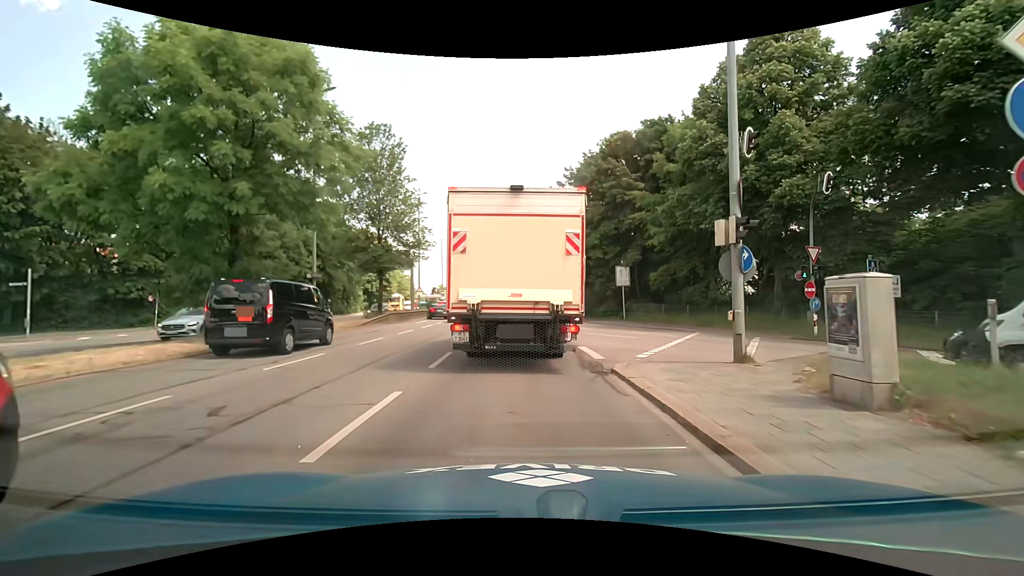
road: primary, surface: asphalt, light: Day
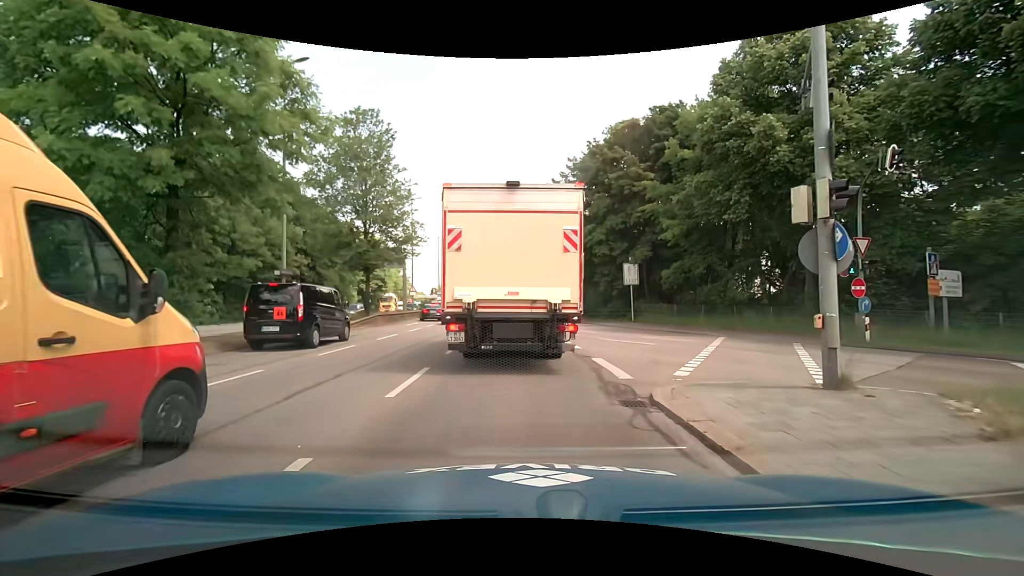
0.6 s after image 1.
(0.0, +3.1) m; +1°
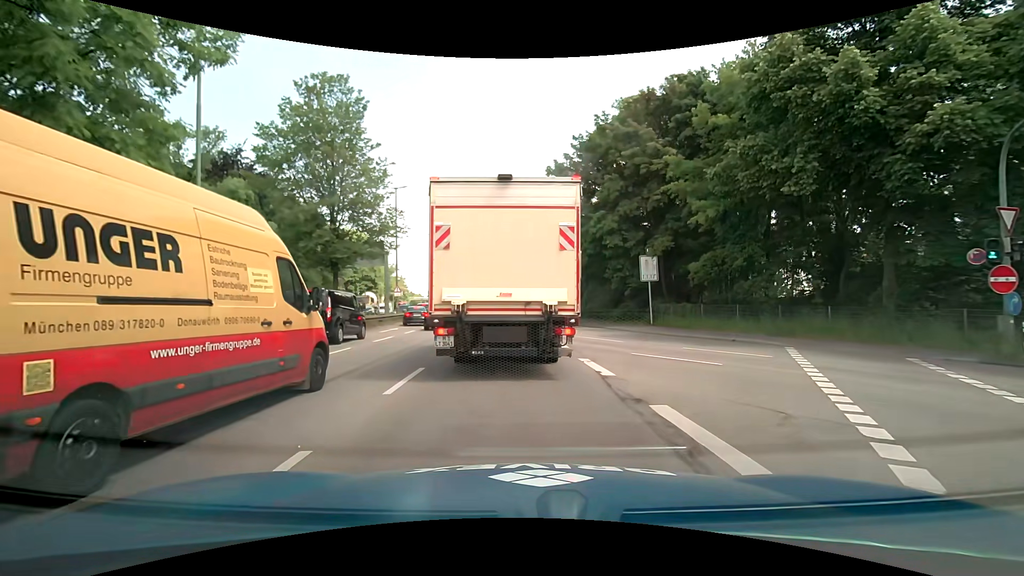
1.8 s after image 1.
(-0.1, +5.6) m; 0°
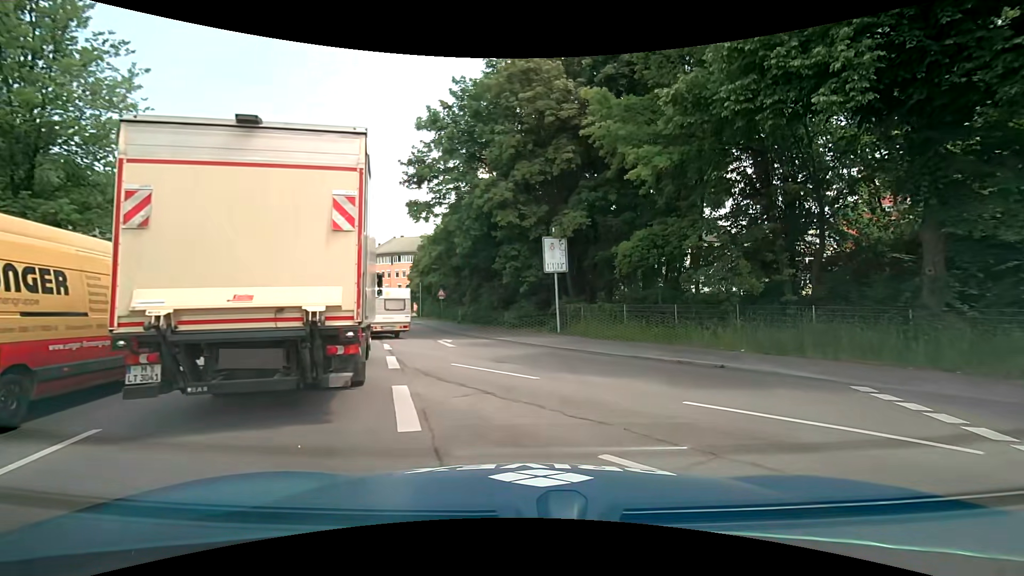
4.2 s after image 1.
(+0.8, +10.0) m; +13°
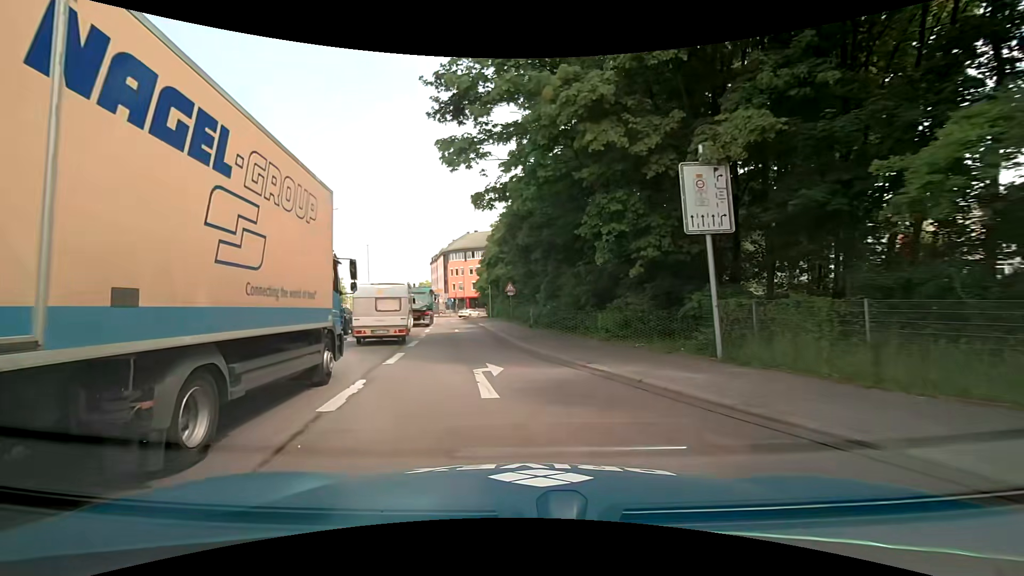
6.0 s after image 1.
(-0.5, +11.2) m; -9°
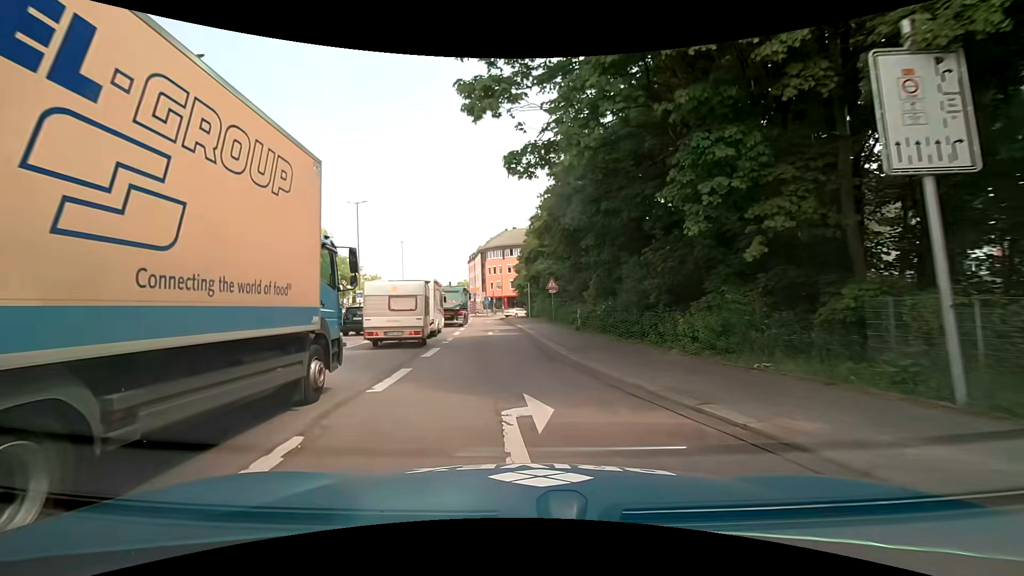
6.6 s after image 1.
(-0.2, +4.8) m; -4°
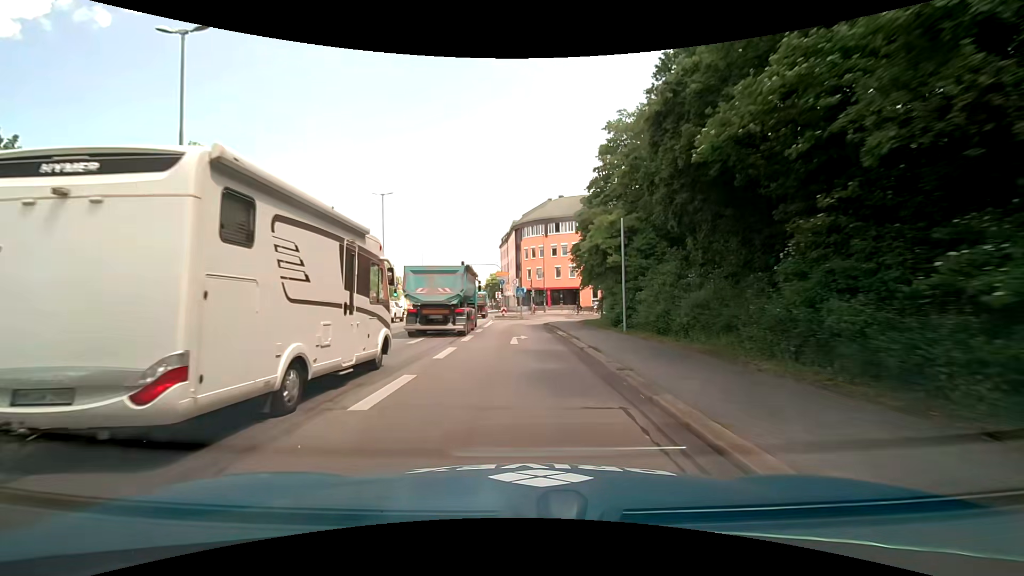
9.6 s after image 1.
(-2.1, +32.9) m; -5°
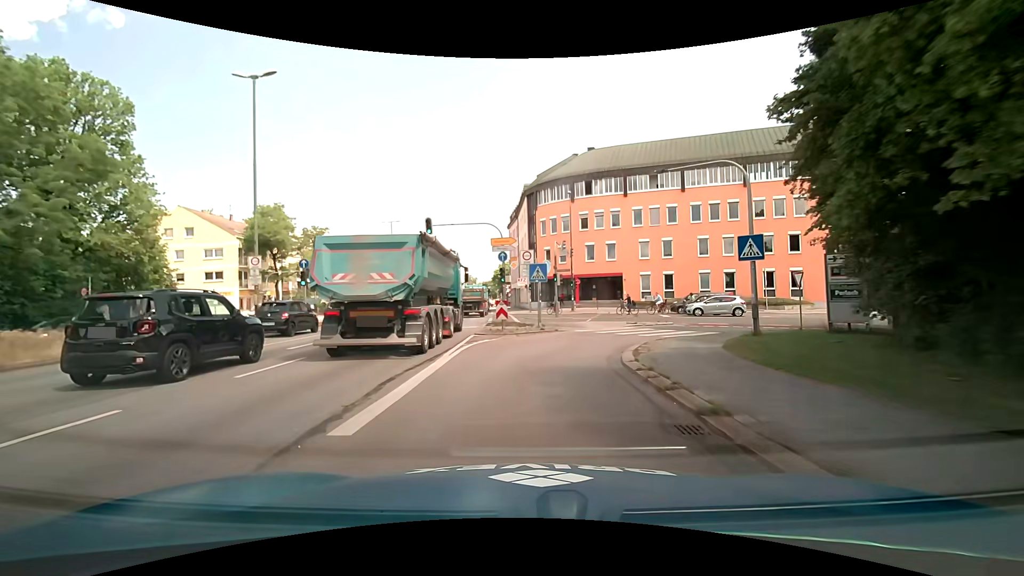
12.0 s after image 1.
(-0.5, +25.2) m; -2°
